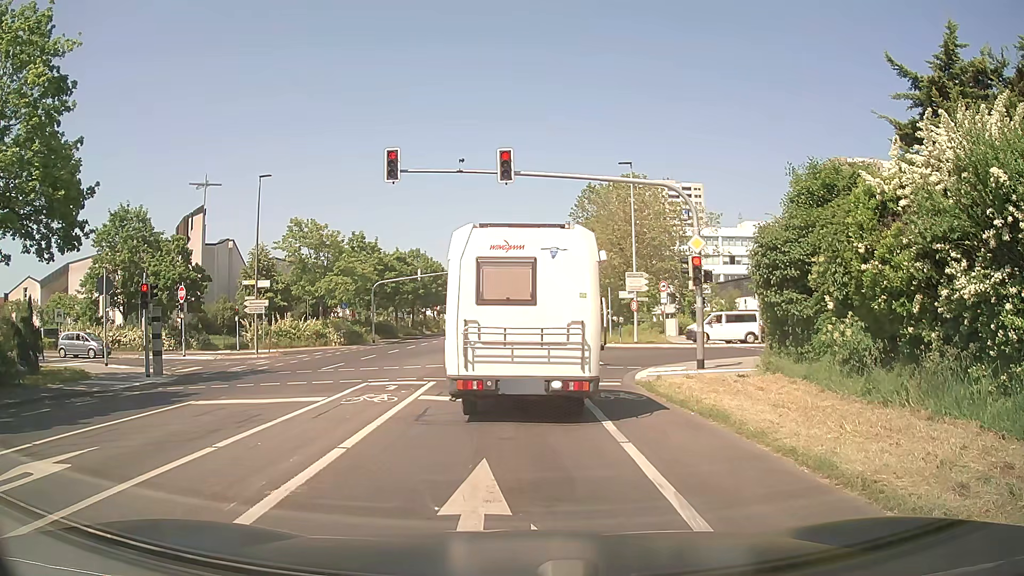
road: secondary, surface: asphalt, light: Day
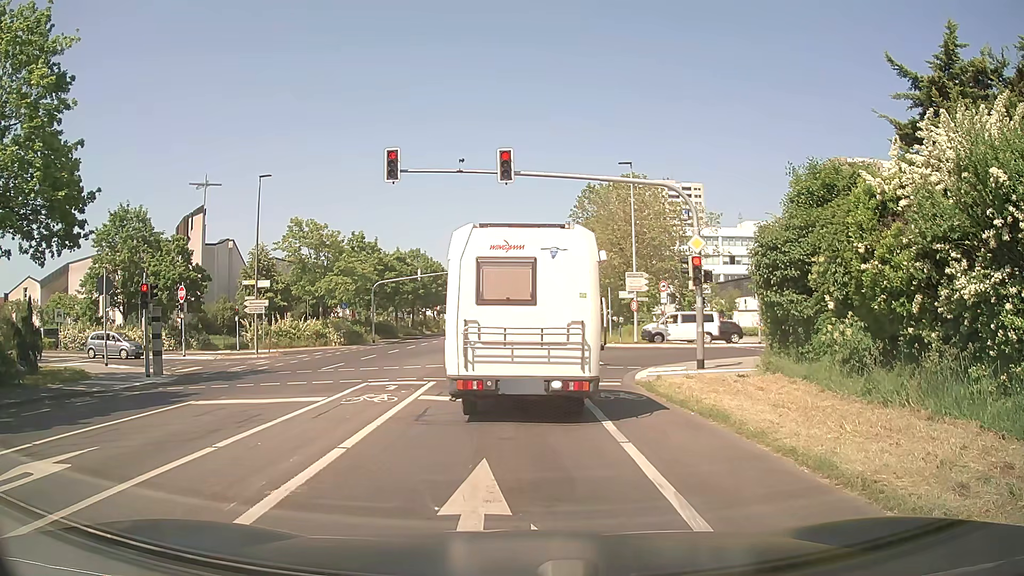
(0.0, 0.0) m; 0°
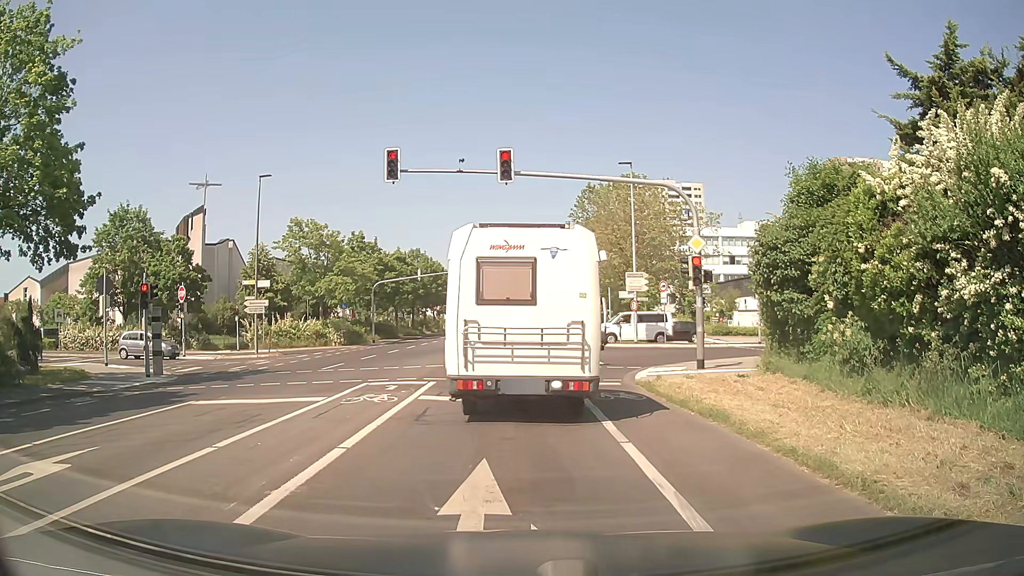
(0.0, 0.0) m; 0°
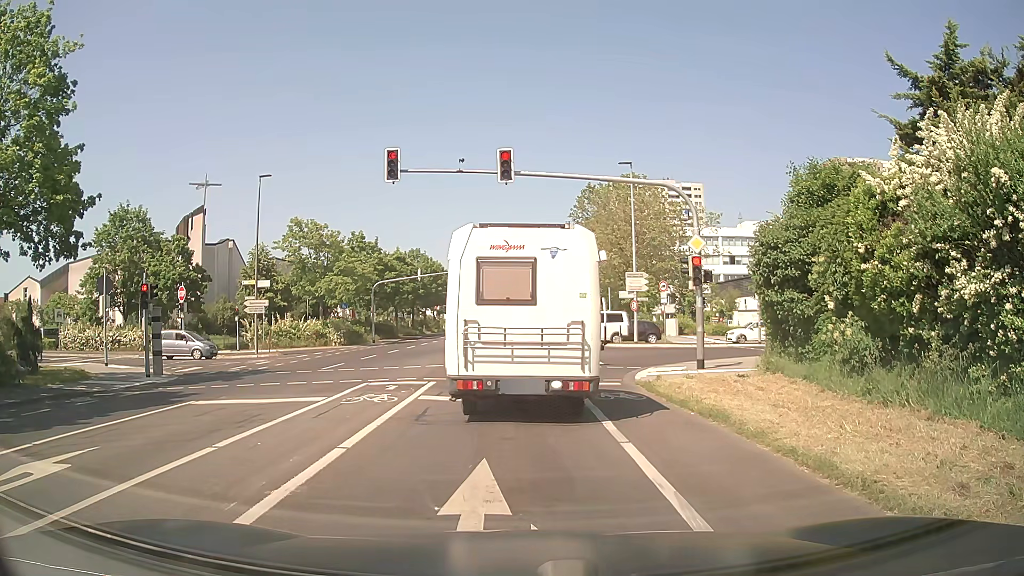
(0.0, 0.0) m; 0°
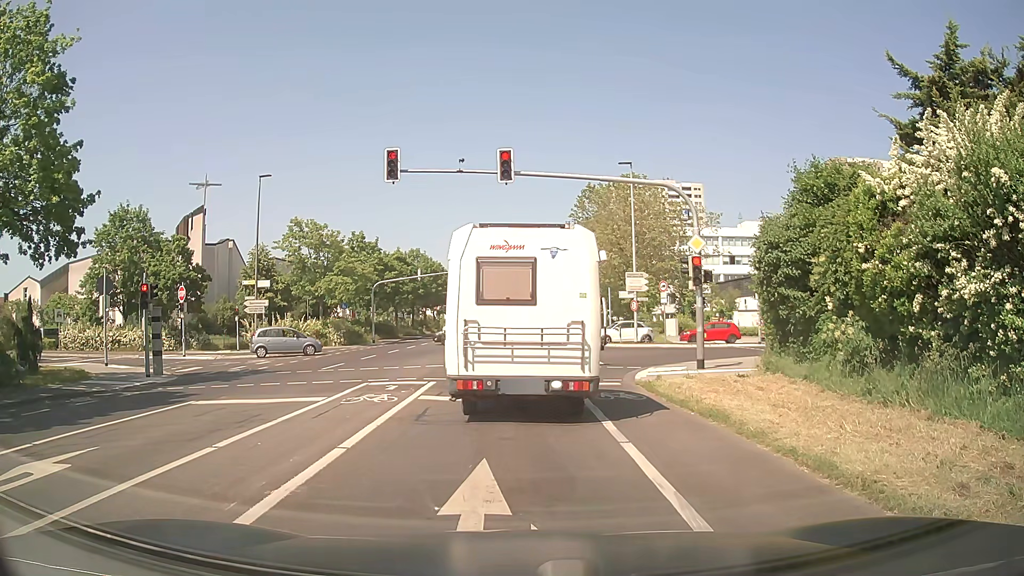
(0.0, 0.0) m; 0°
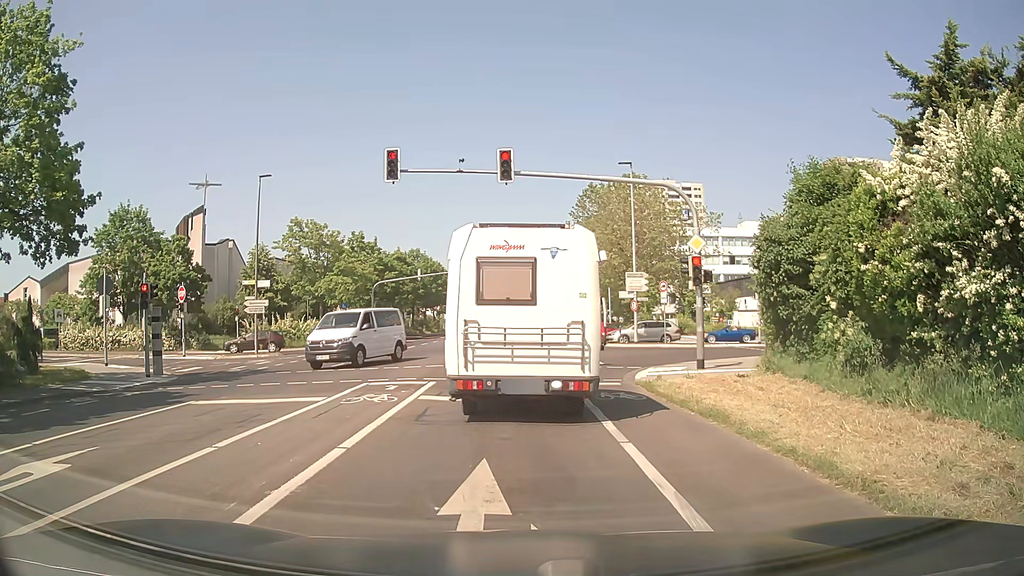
(0.0, 0.0) m; 0°
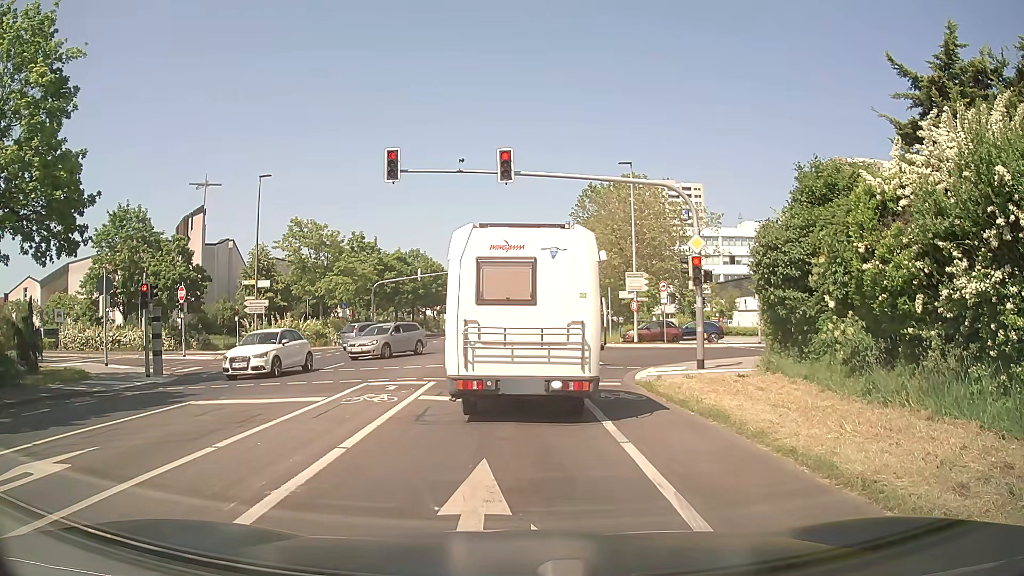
(0.0, 0.0) m; 0°
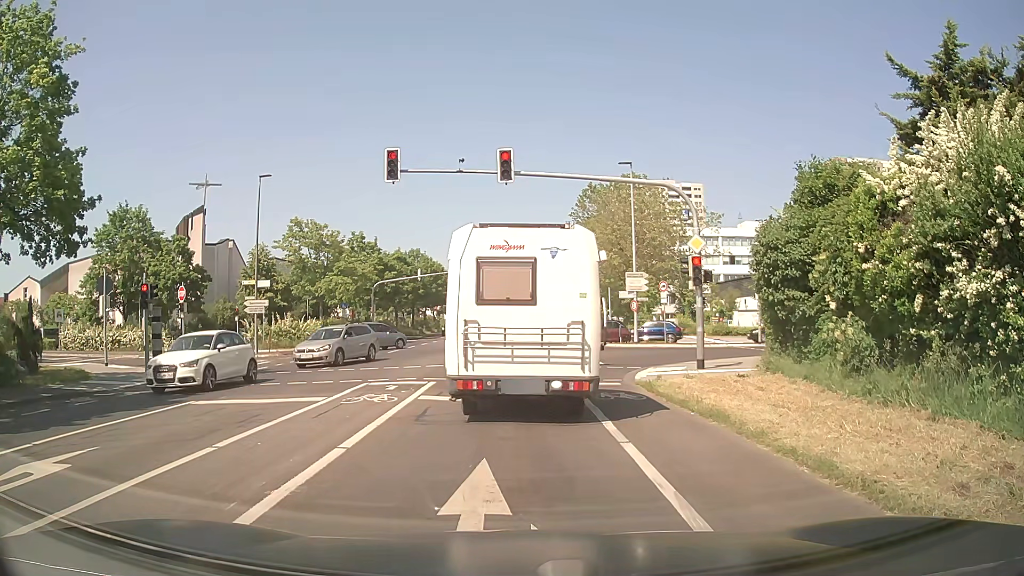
(0.0, 0.0) m; 0°
(0, +10) (0, +20) (0, +30) (0, +40) (0, +50) (-1, +60) (-1, +70) (-1, +80) (-1, +90) (-1, +100) m
